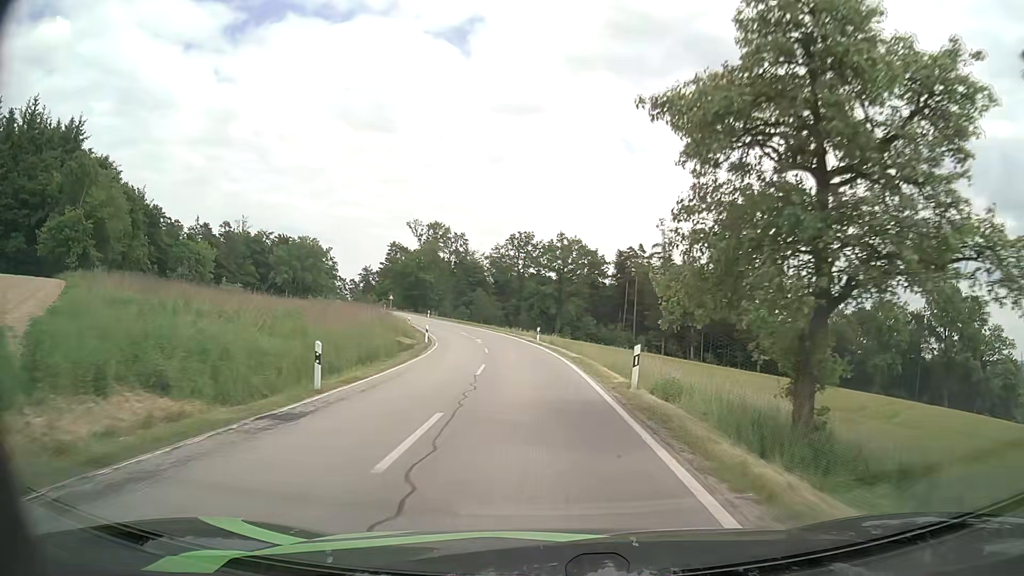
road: secondary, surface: asphalt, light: Day
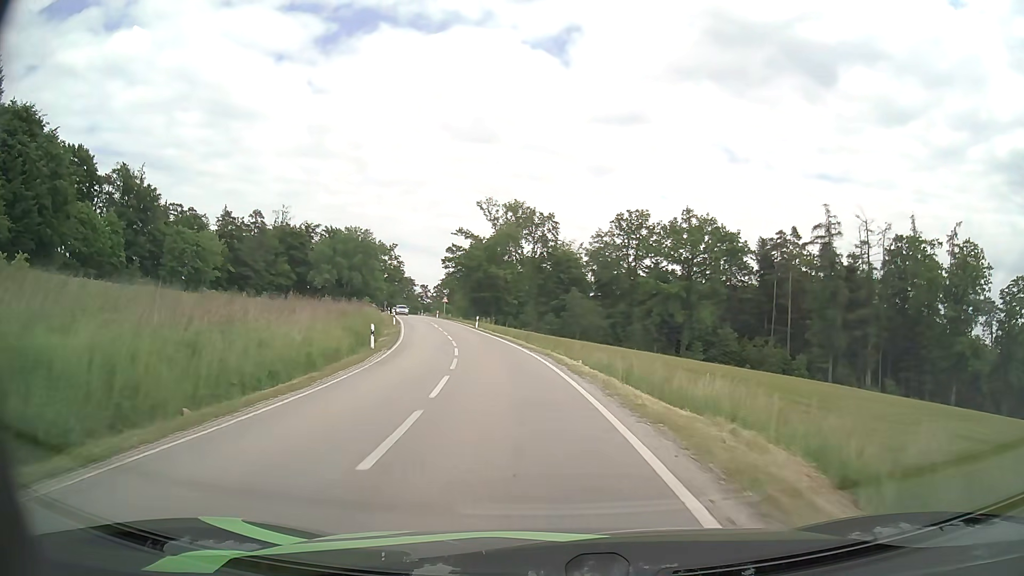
(-2.2, +41.6) m; -9°
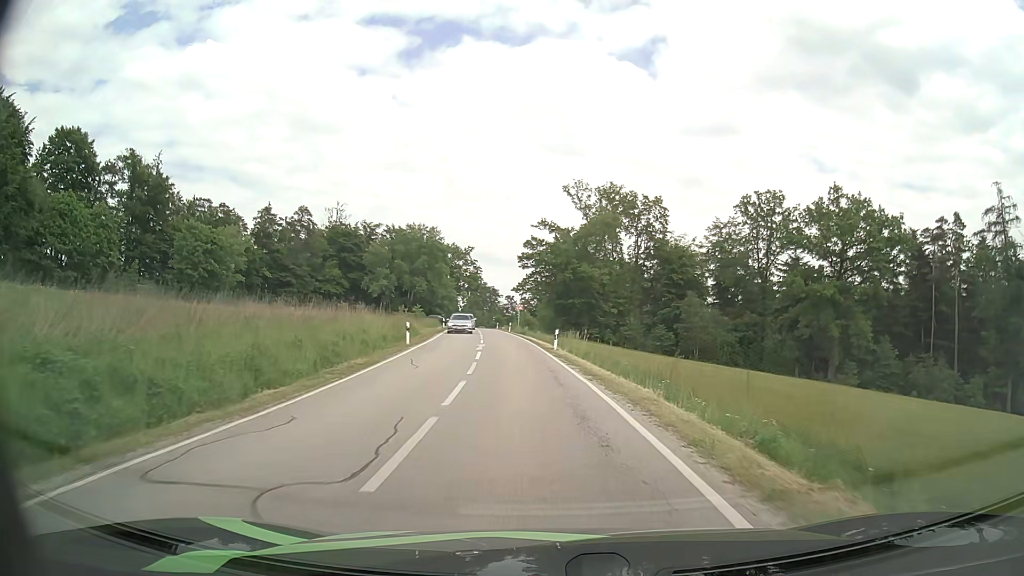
(-1.8, +24.8) m; -8°
(0, +10) (-1, +20) (-1, +30) (-2, +40) (-3, +50) (-5, +60) (-6, +70) (-7, +80) (-8, +90) (-10, +99) m
